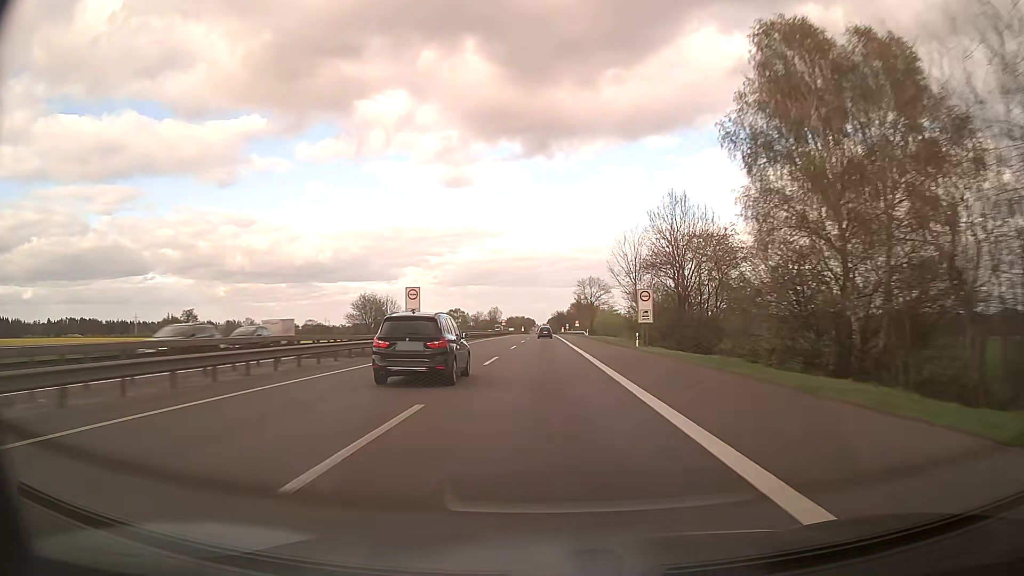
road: motorway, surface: asphalt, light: Day
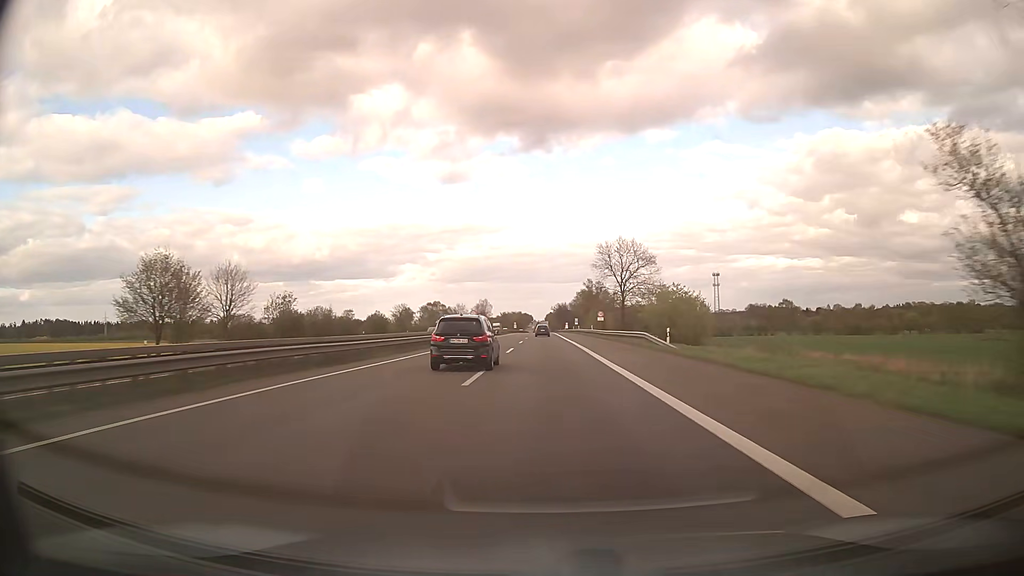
(+0.1, +61.7) m; 0°
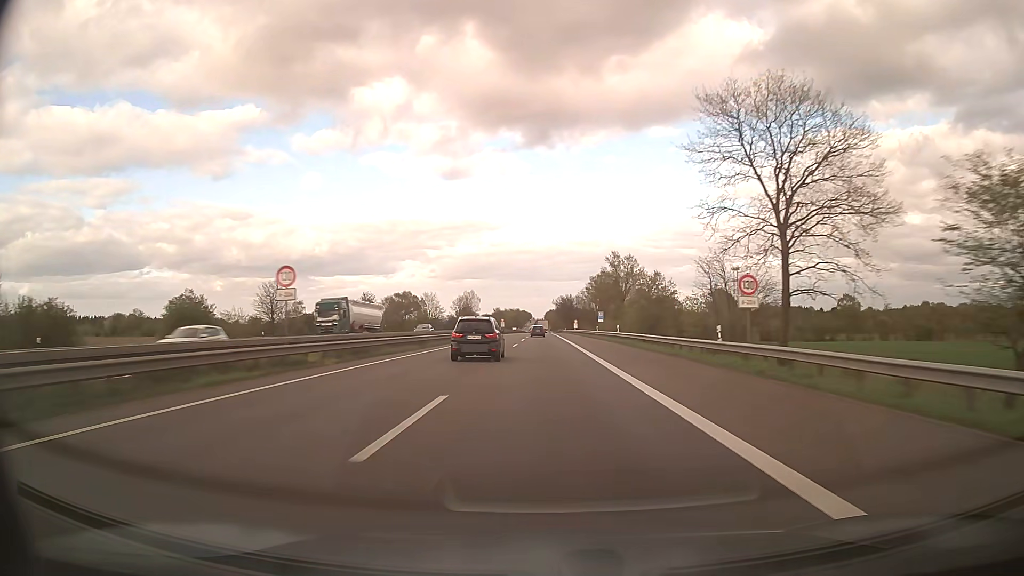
(+0.2, +61.8) m; 0°
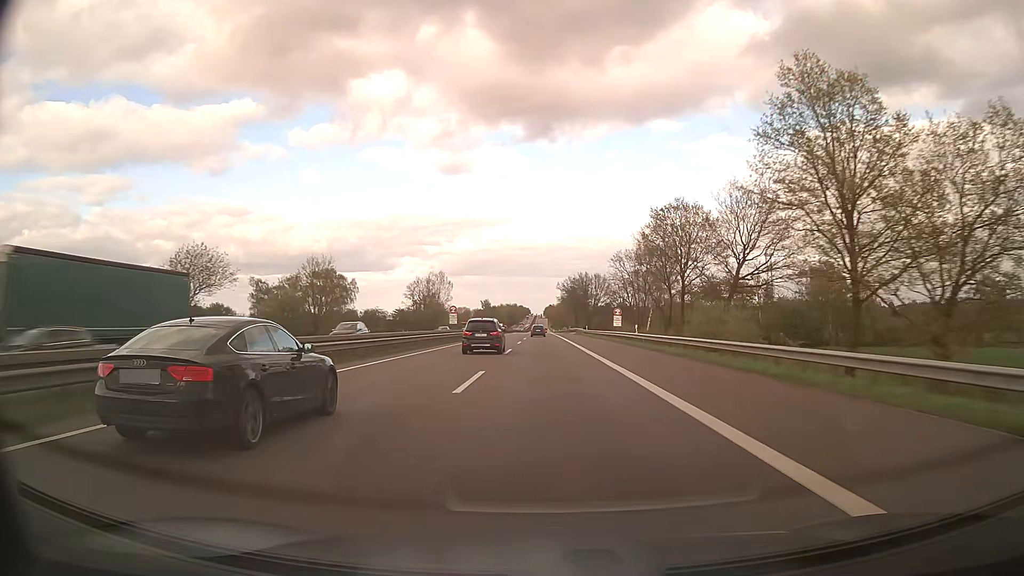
(-0.1, +82.6) m; 0°
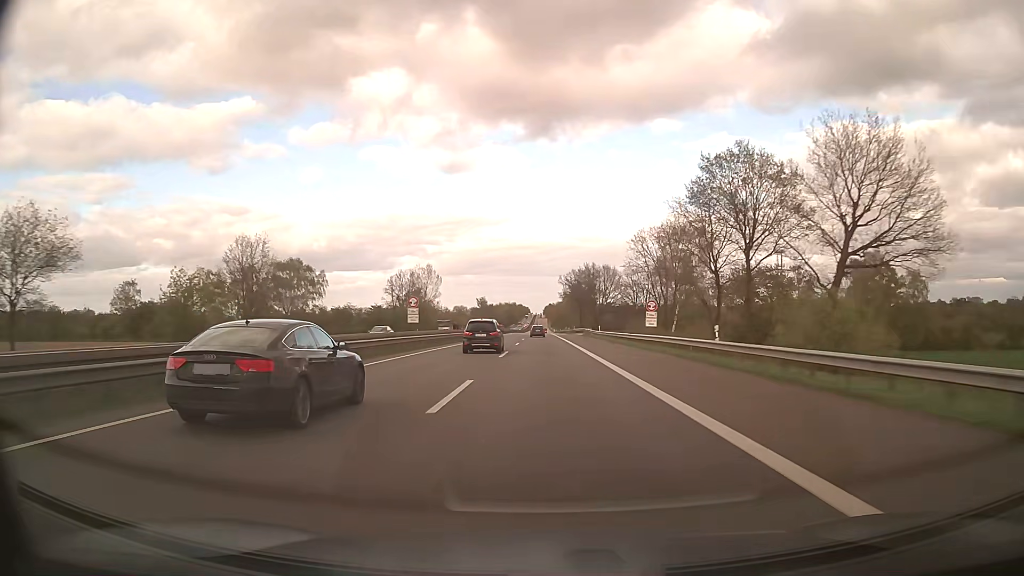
(0.0, +20.7) m; 0°
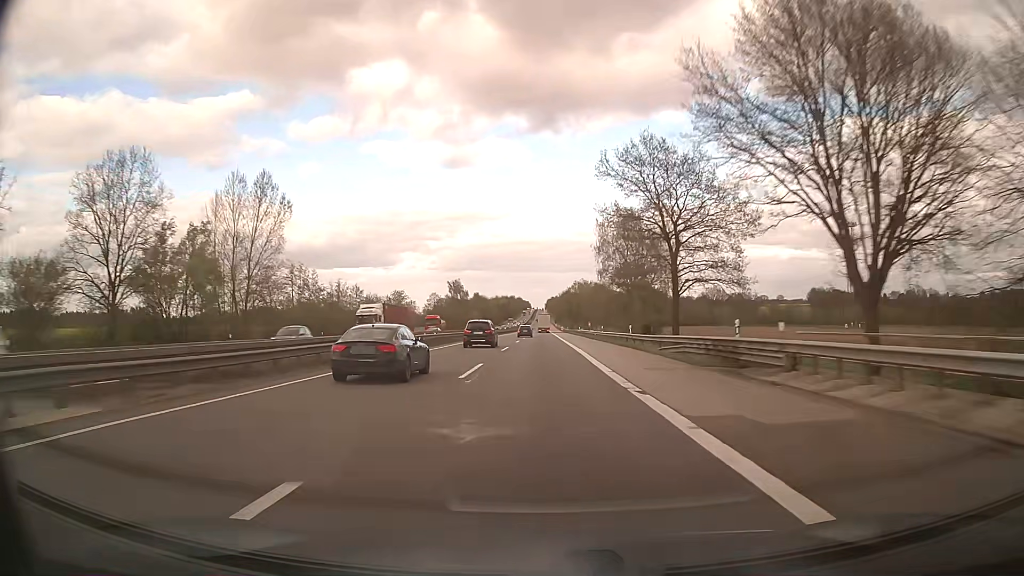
(+0.3, +103.4) m; 0°
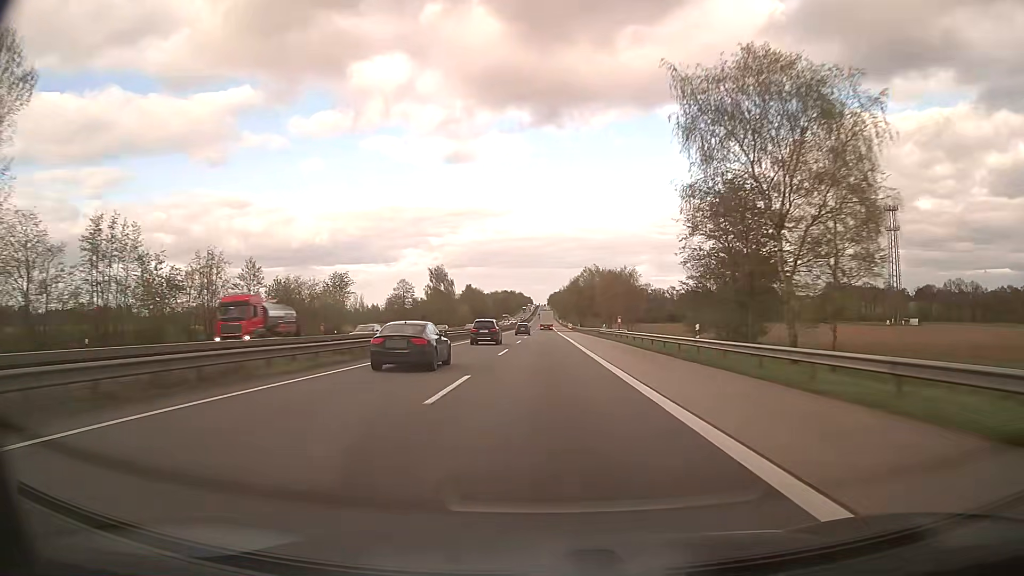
(-0.1, +41.3) m; 0°
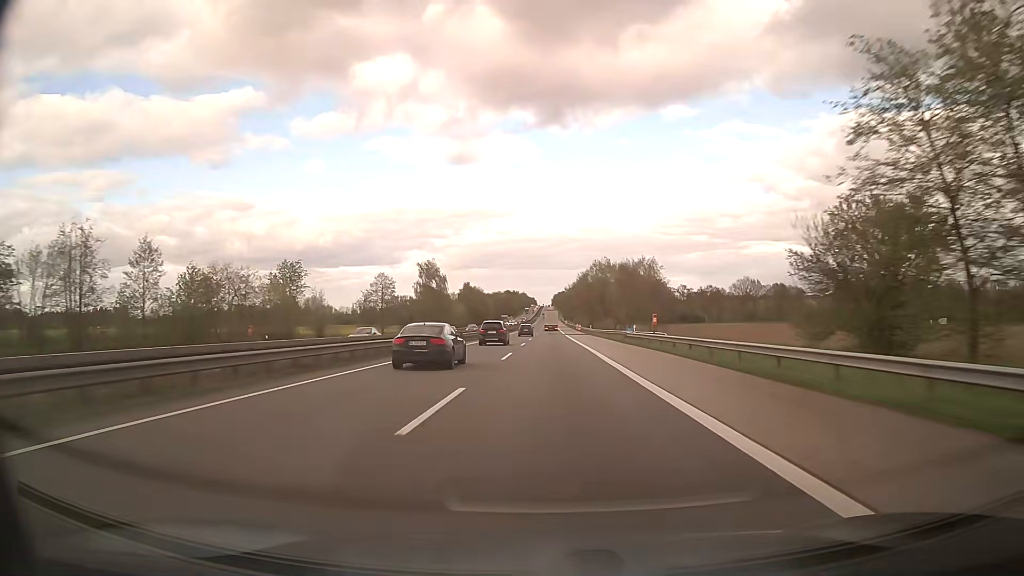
(0.0, +20.7) m; 0°
(0, +10) (0, +20) (0, +30) (0, +40) (0, +50) (0, +60) (0, +70) (-1, +80) (-1, +90) (-1, +100) m
